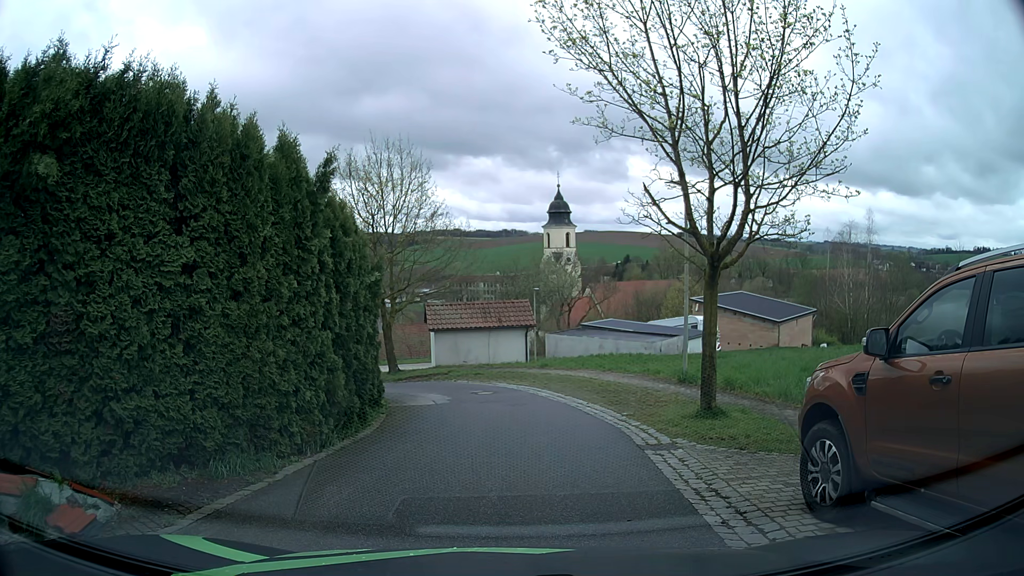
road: residential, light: Day
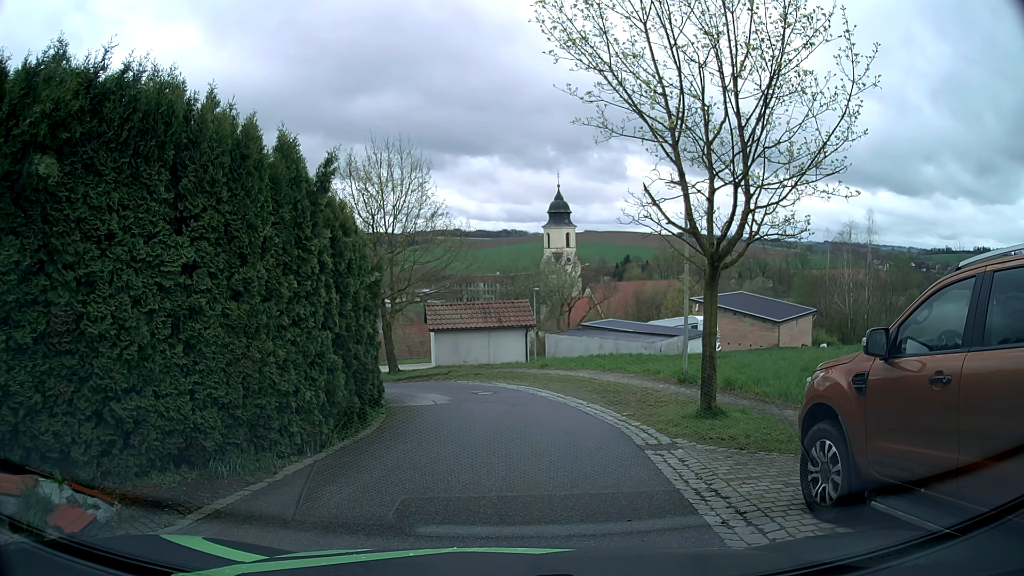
(0.0, 0.0) m; 0°
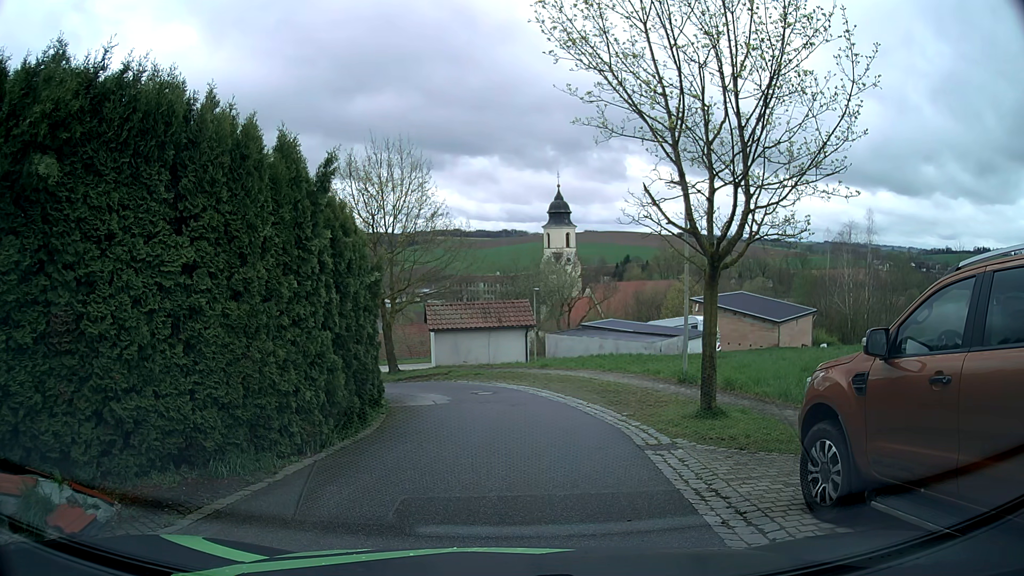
(0.0, 0.0) m; 0°
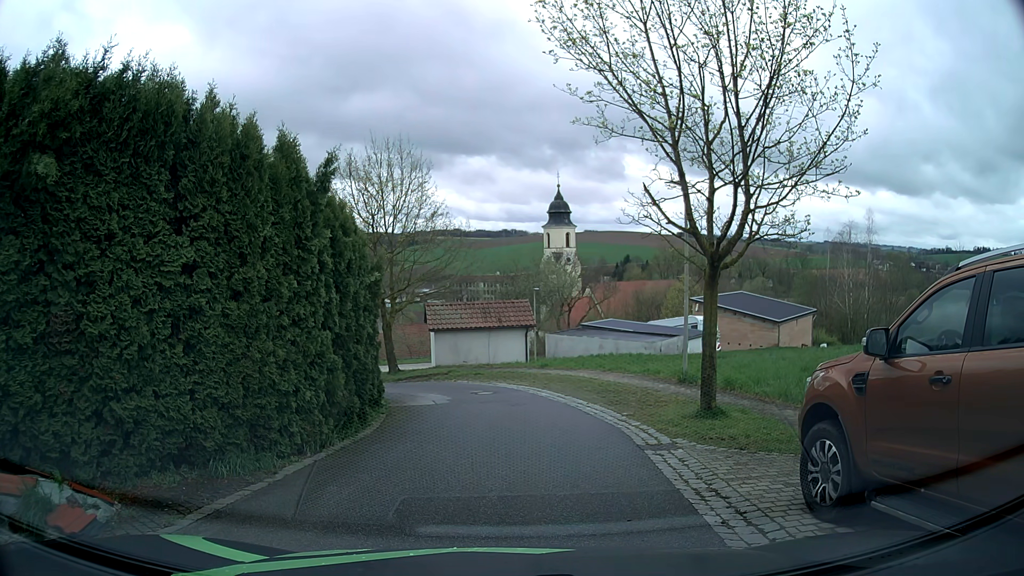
(0.0, 0.0) m; 0°
(+1, +10) (0, +20) (-7, +27) (-17, +26) (-26, +21) (-33, +15) (-41, +8) (-49, +2) (-56, -5) (-64, -12) m
